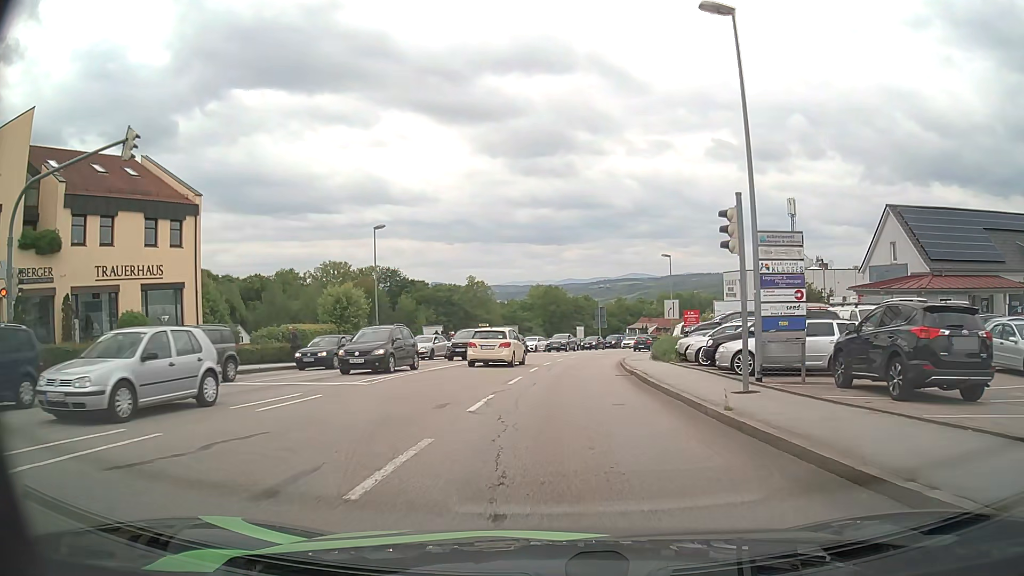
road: tertiary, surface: asphalt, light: Day
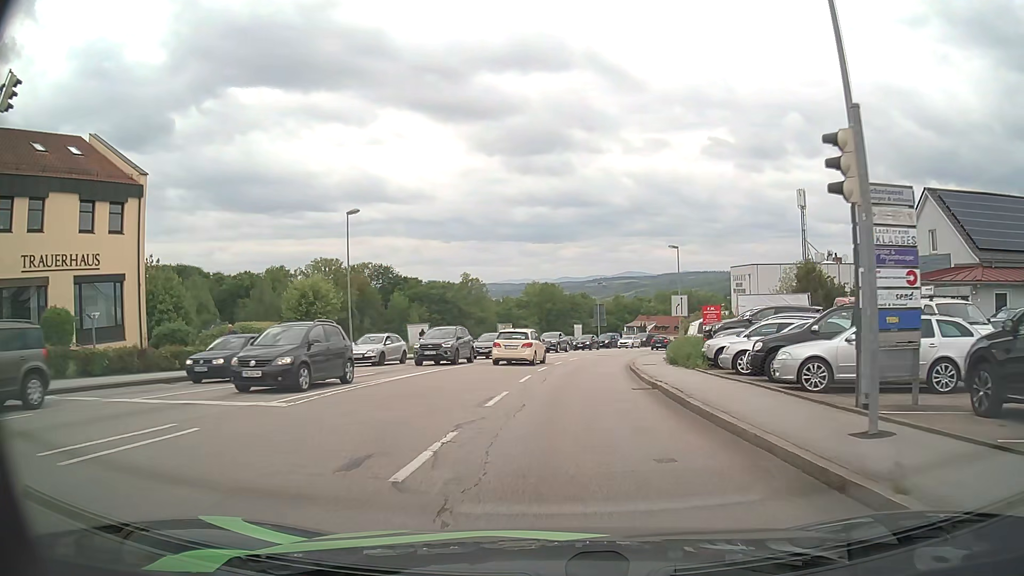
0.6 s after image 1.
(0.0, +5.2) m; 0°
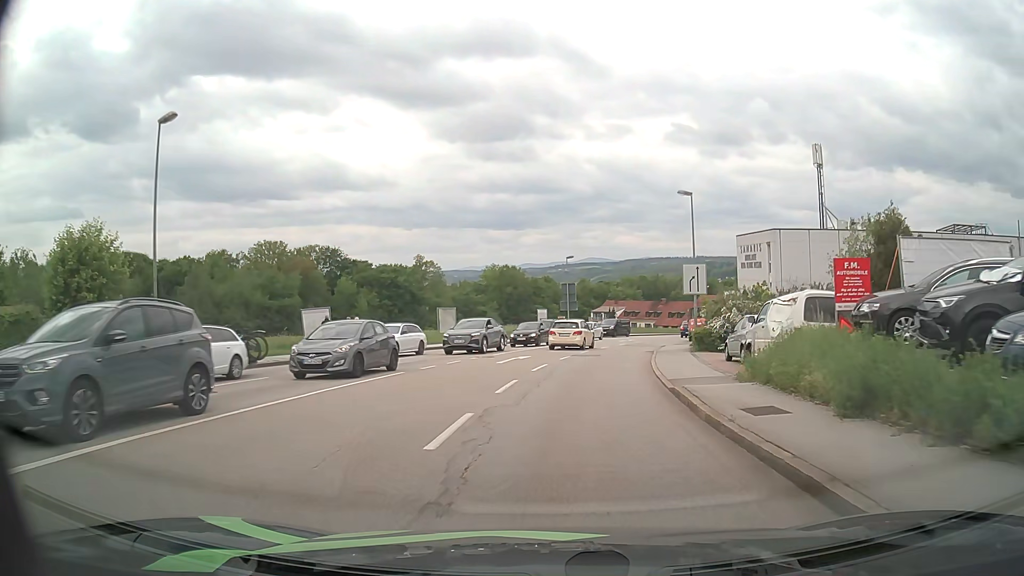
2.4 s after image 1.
(+0.4, +17.1) m; +3°
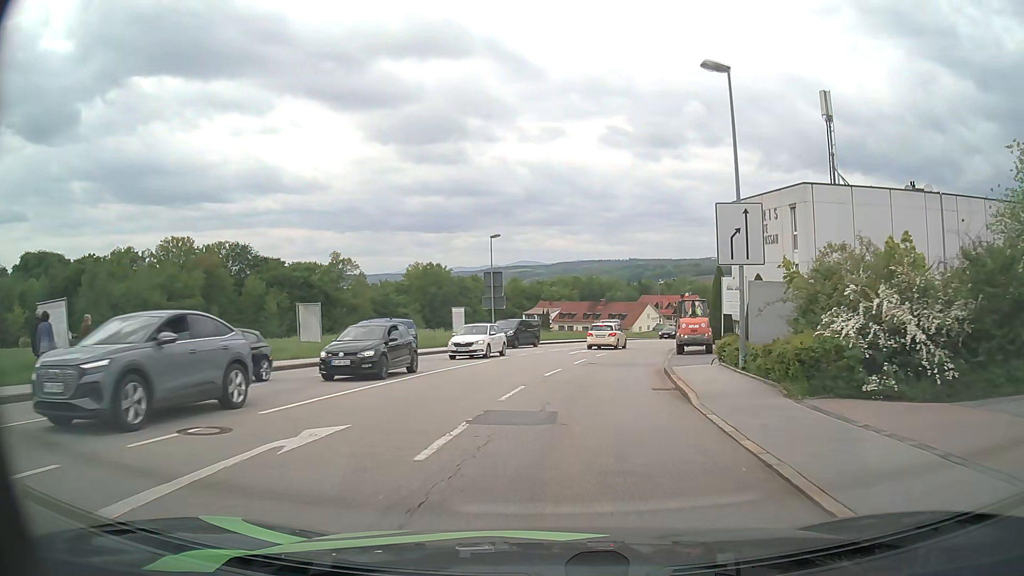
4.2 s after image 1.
(+0.9, +18.6) m; +6°
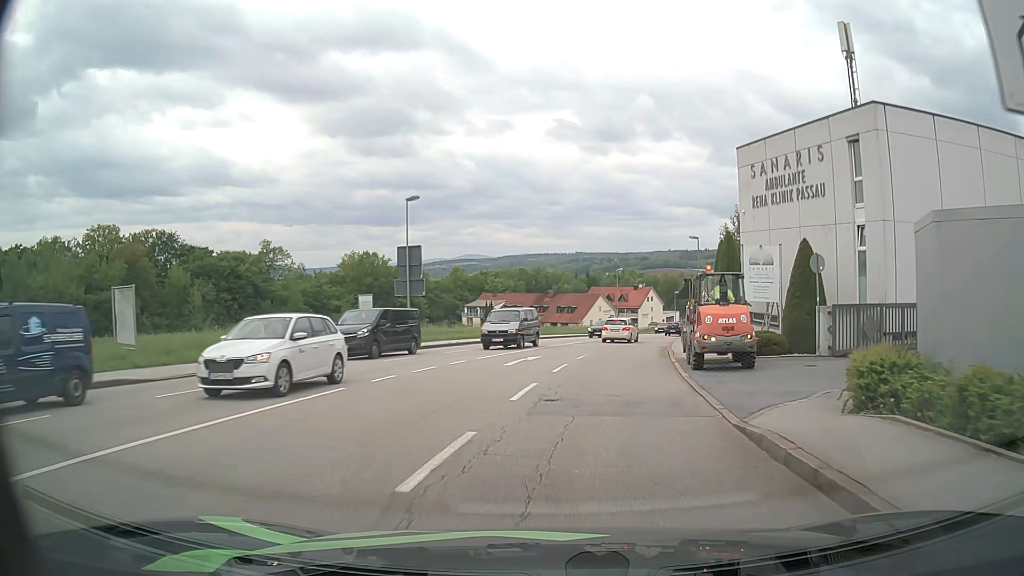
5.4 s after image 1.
(+0.6, +13.2) m; +5°
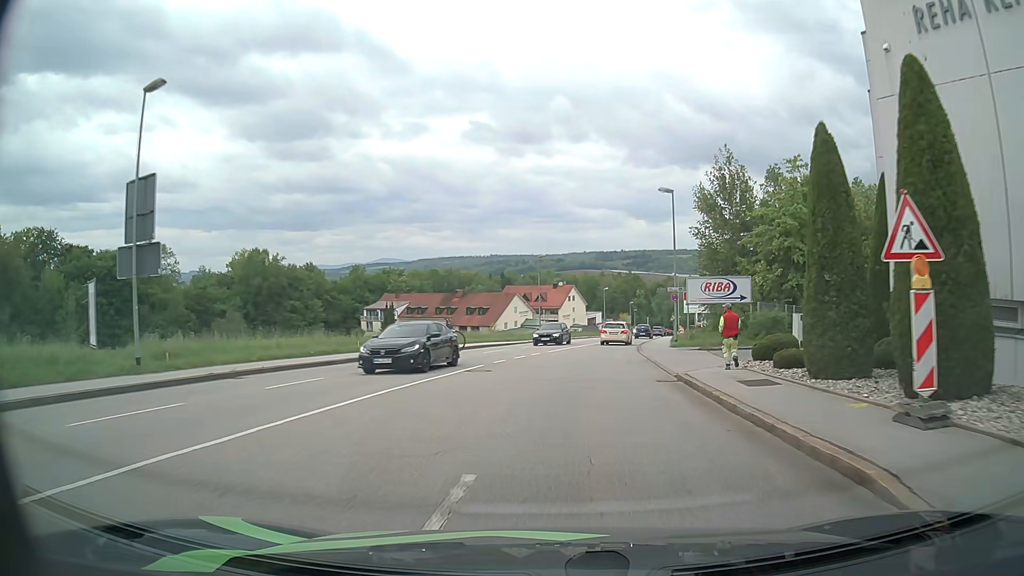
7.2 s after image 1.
(+1.3, +20.5) m; +7°
(0, +10) (+1, +20) (+2, +30) (+4, +40) (+5, +50) (+7, +59) (+9, +69) (+12, +79) (+14, +89) (+16, +99) m
